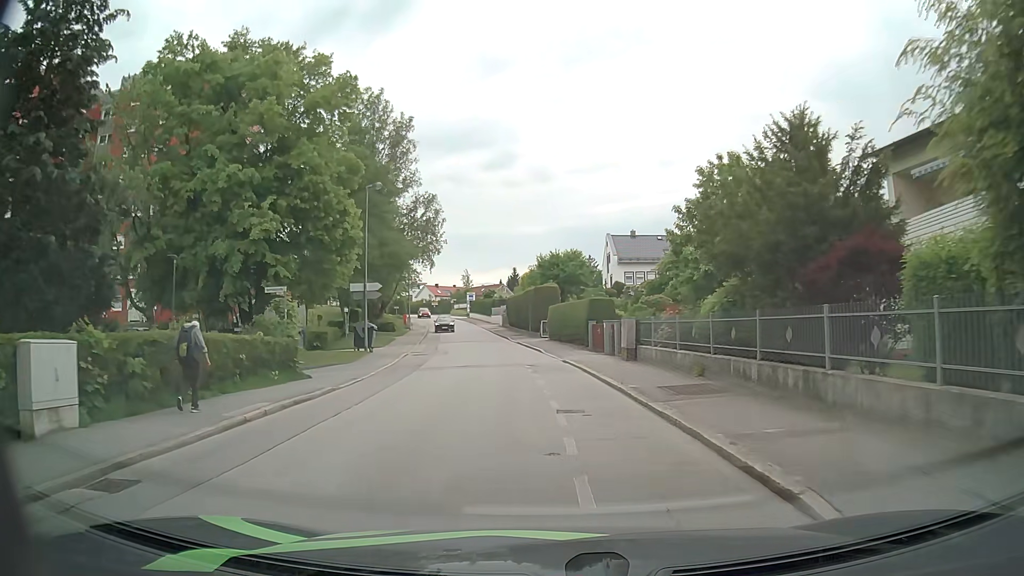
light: Day
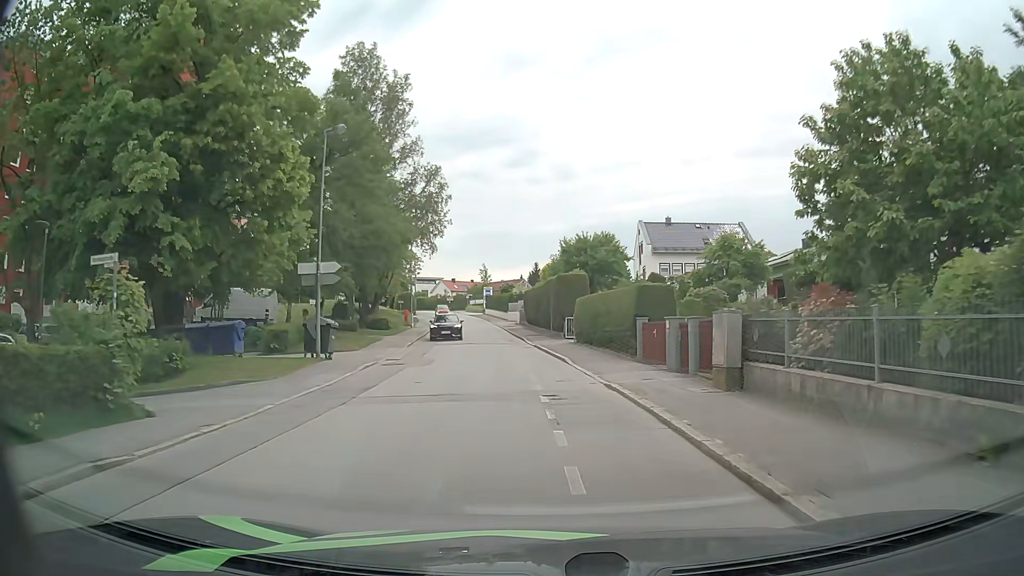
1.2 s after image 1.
(-0.3, +9.6) m; -3°
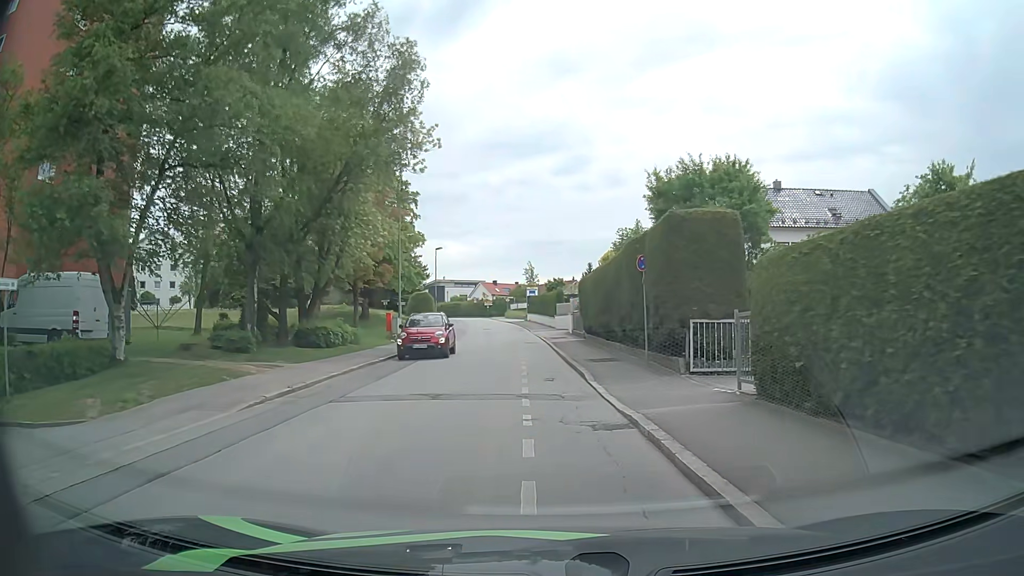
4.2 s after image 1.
(-0.7, +22.3) m; -4°
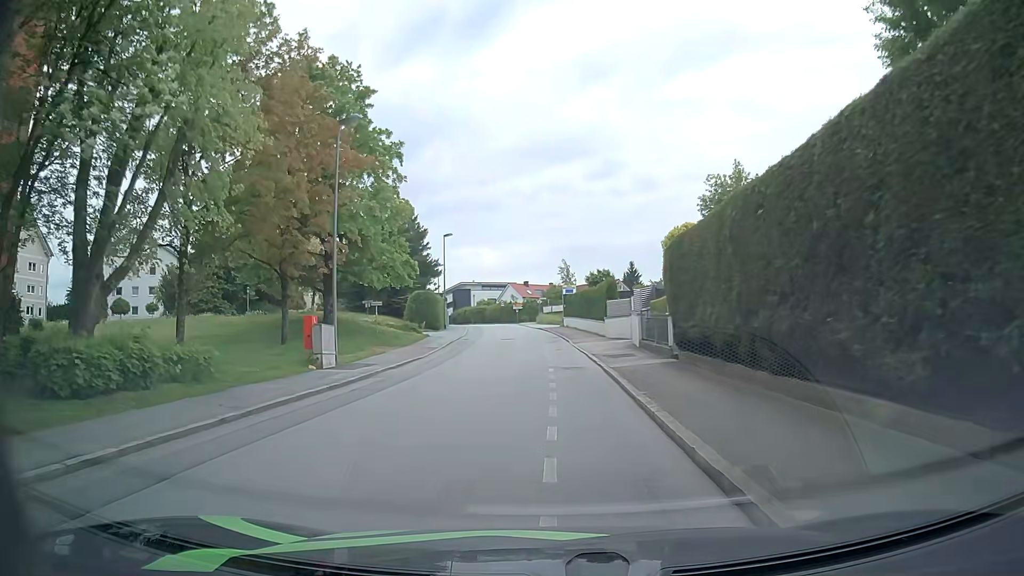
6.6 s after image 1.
(-0.4, +17.1) m; -4°
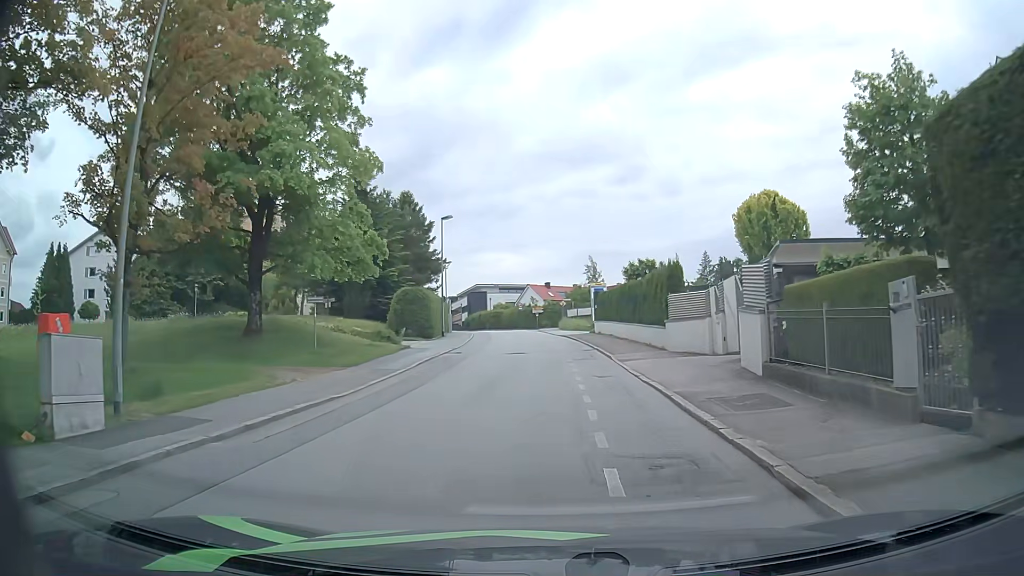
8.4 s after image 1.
(0.0, +12.4) m; 0°
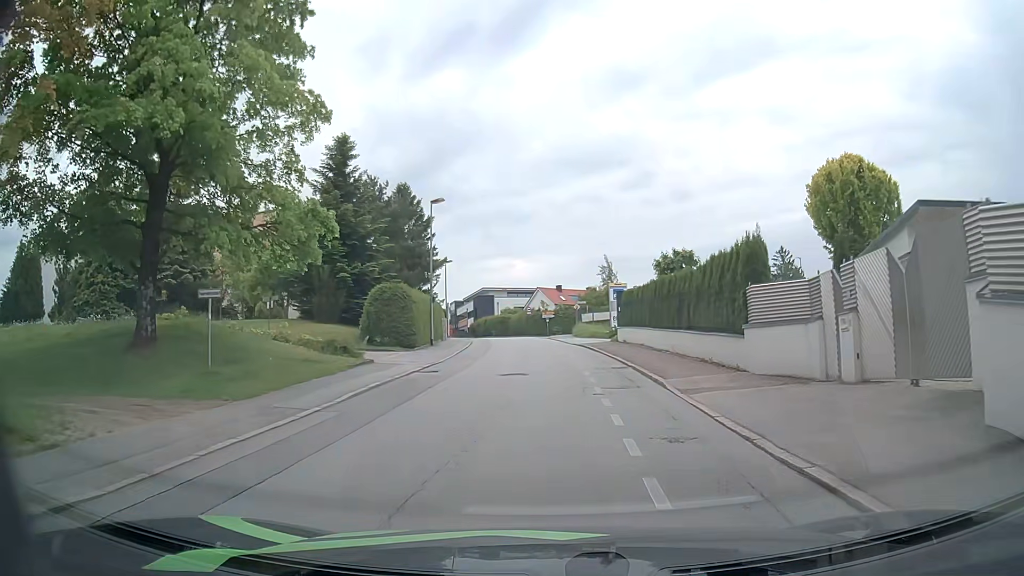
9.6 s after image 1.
(-0.1, +8.3) m; -1°
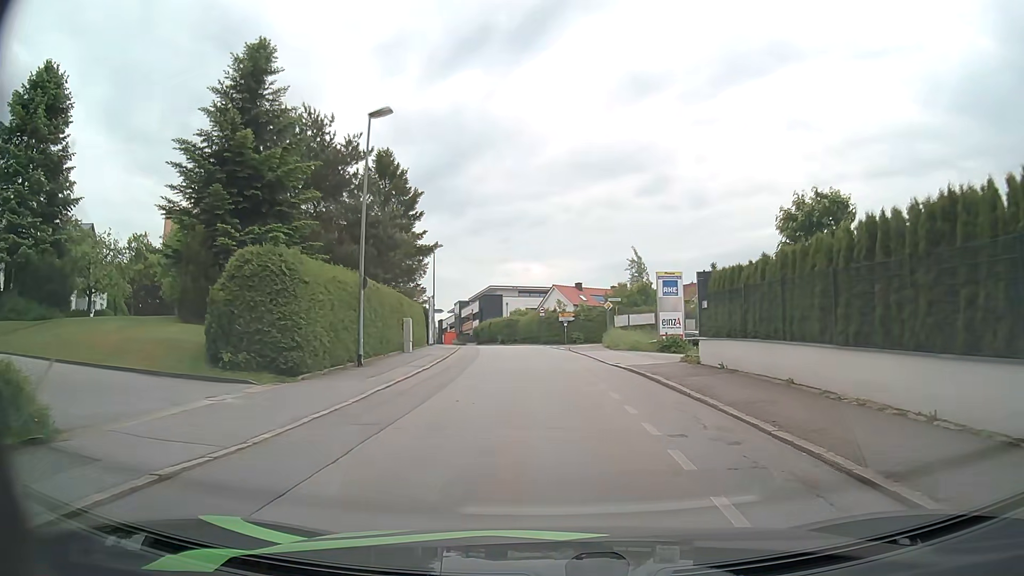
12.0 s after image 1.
(-0.3, +16.7) m; -1°
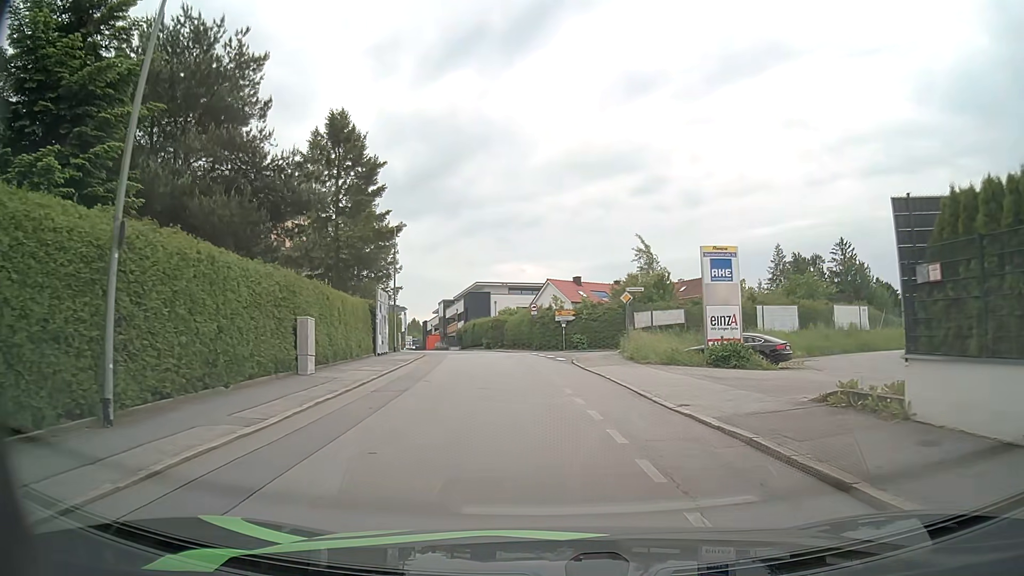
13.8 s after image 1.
(-0.1, +12.3) m; 0°
(0, +10) (-1, +20) (-2, +30) (-3, +40) (-5, +50) (-8, +59) (-10, +69) (-13, +78) (-17, +88) (-20, +97) m
